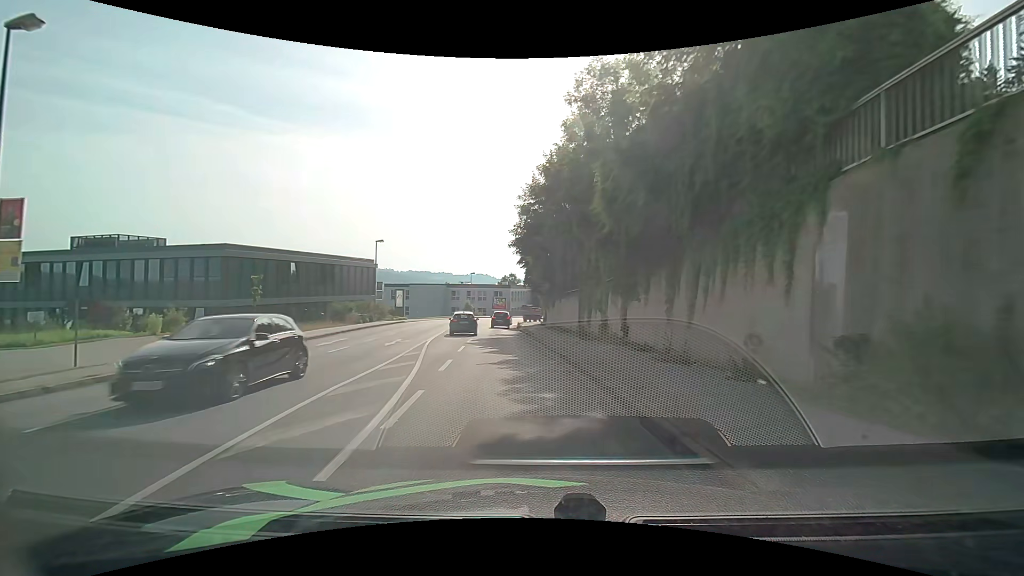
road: tertiary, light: Day
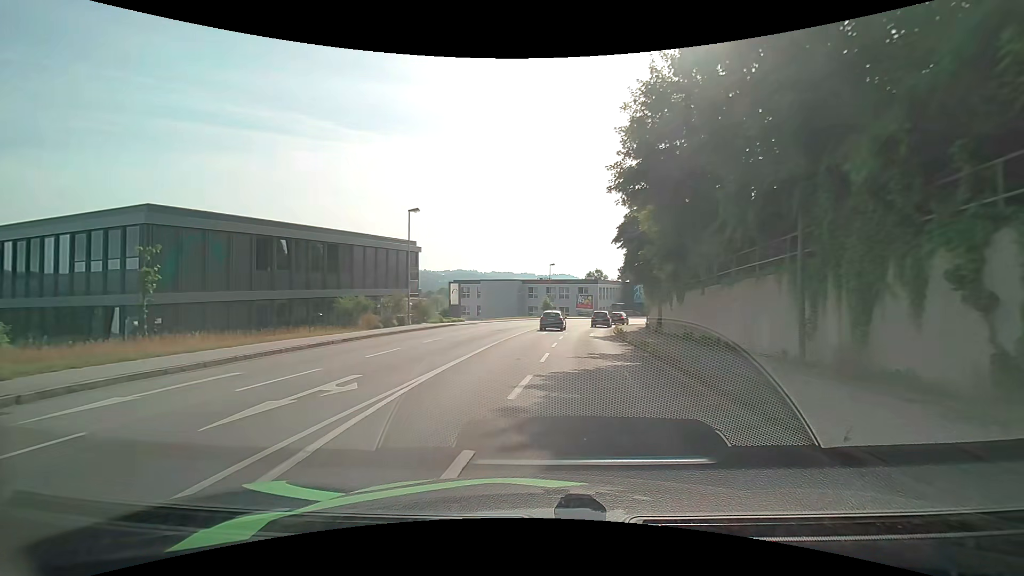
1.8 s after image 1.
(-1.3, +16.2) m; -9°
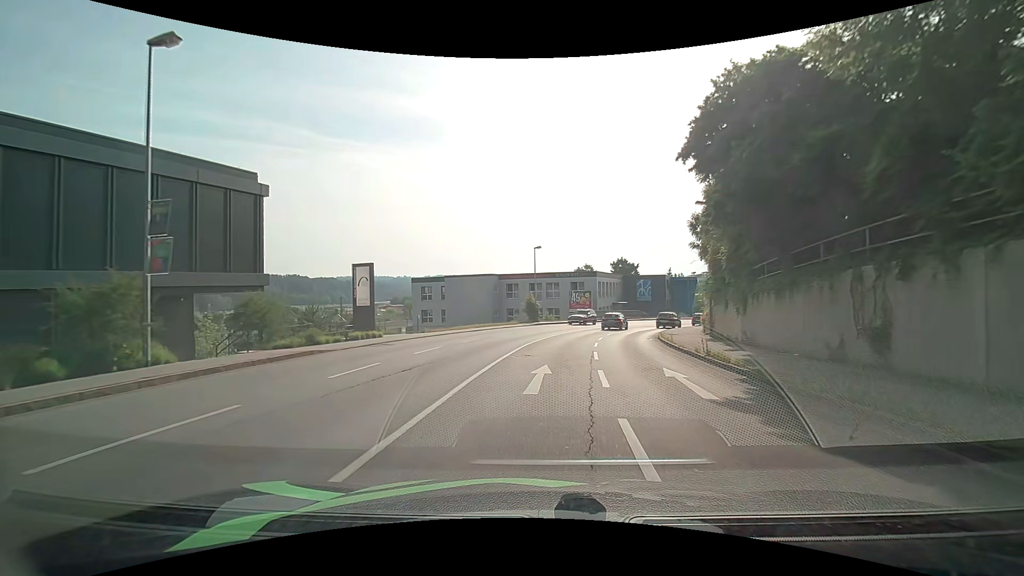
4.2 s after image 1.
(0.0, +22.4) m; +3°
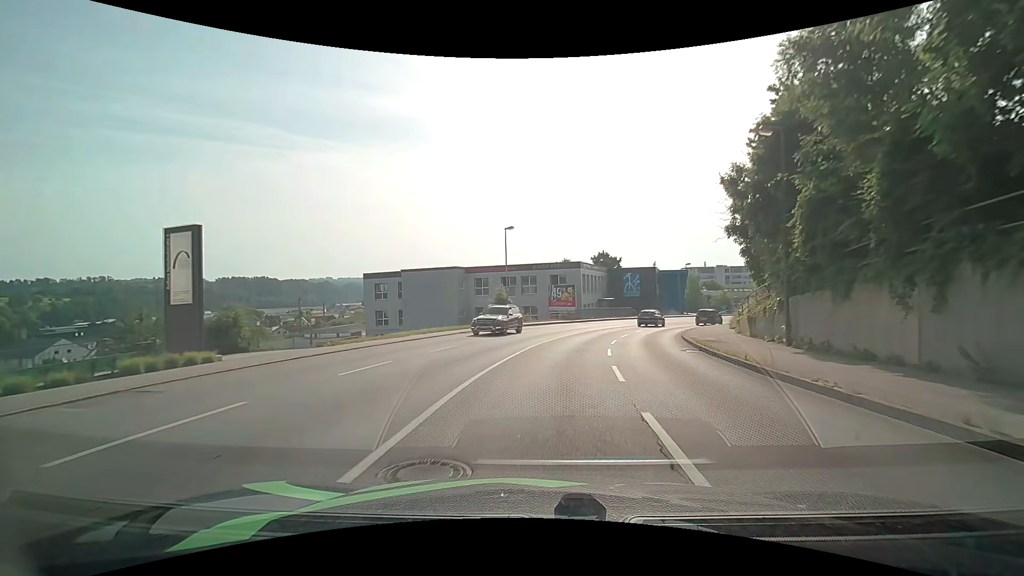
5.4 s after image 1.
(+0.1, +11.7) m; +2°
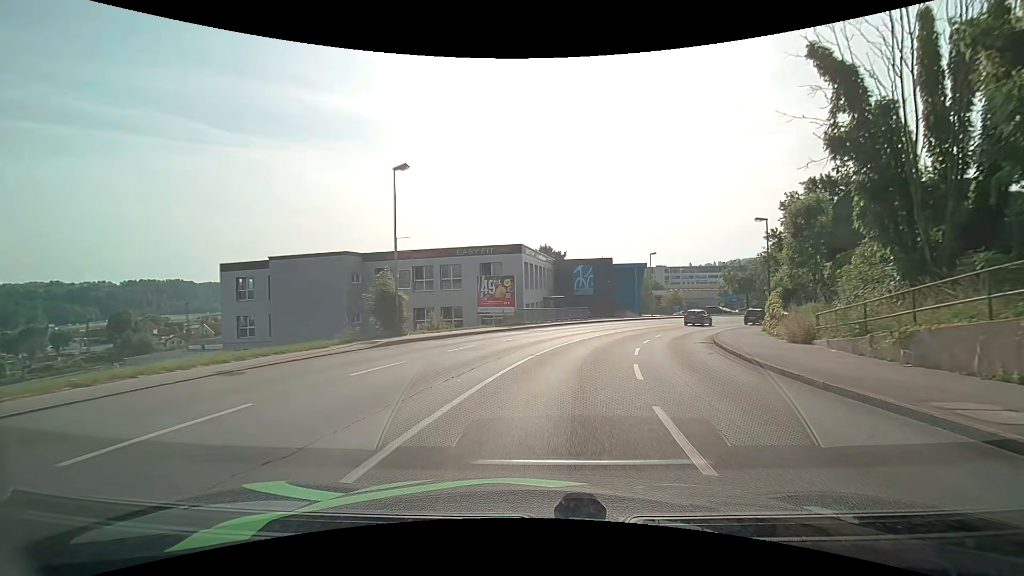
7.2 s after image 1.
(+1.0, +17.5) m; +7°
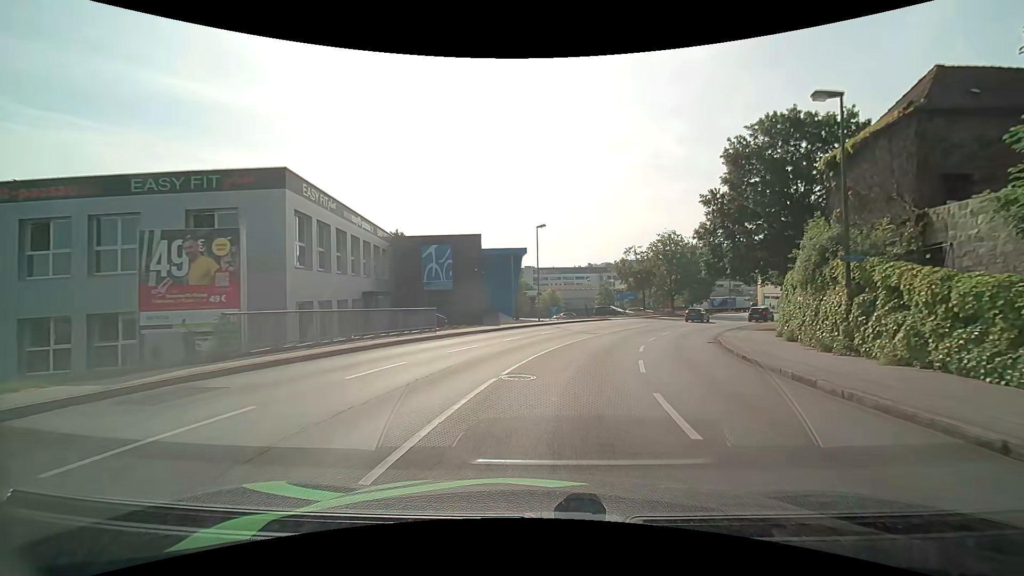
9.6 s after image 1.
(+2.7, +23.0) m; +15°
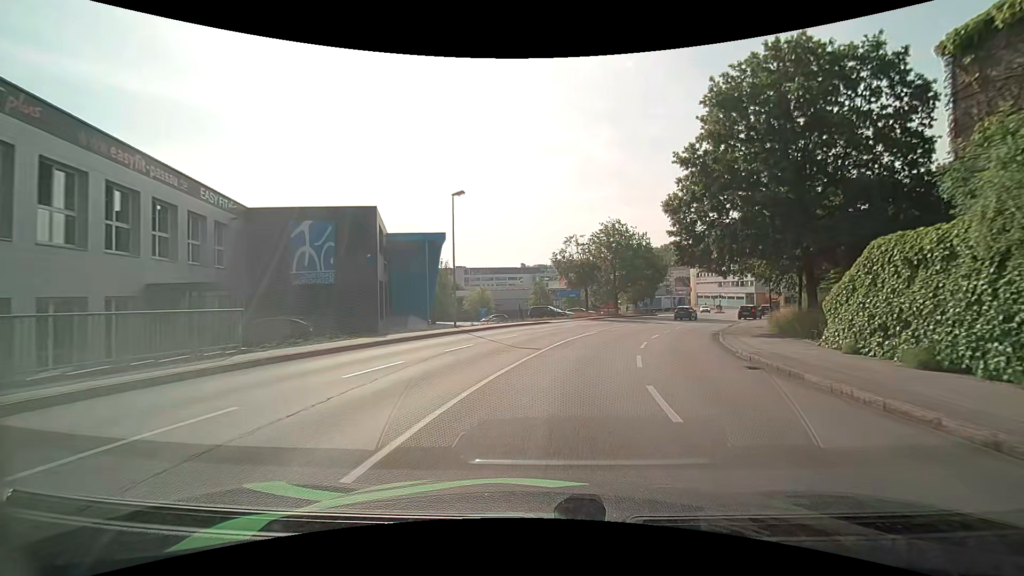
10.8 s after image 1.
(+0.8, +11.6) m; +8°
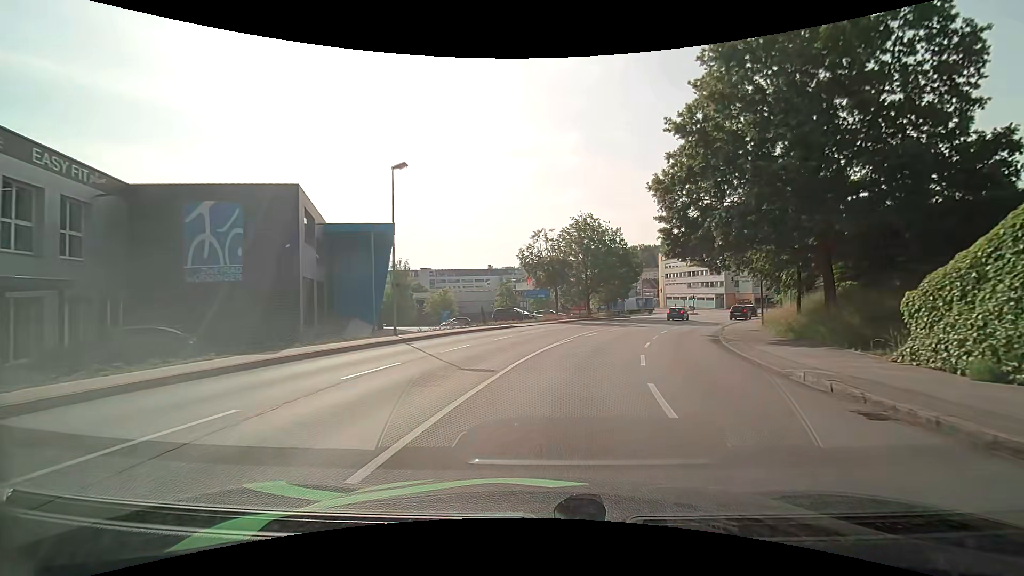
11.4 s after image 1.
(+0.1, +5.8) m; +3°
(+1, +10) (+2, +20) (+5, +29) (+9, +39) (+13, +48) (+17, +57) (+22, +66) (+26, +75) (+30, +84) (+33, +93) m
